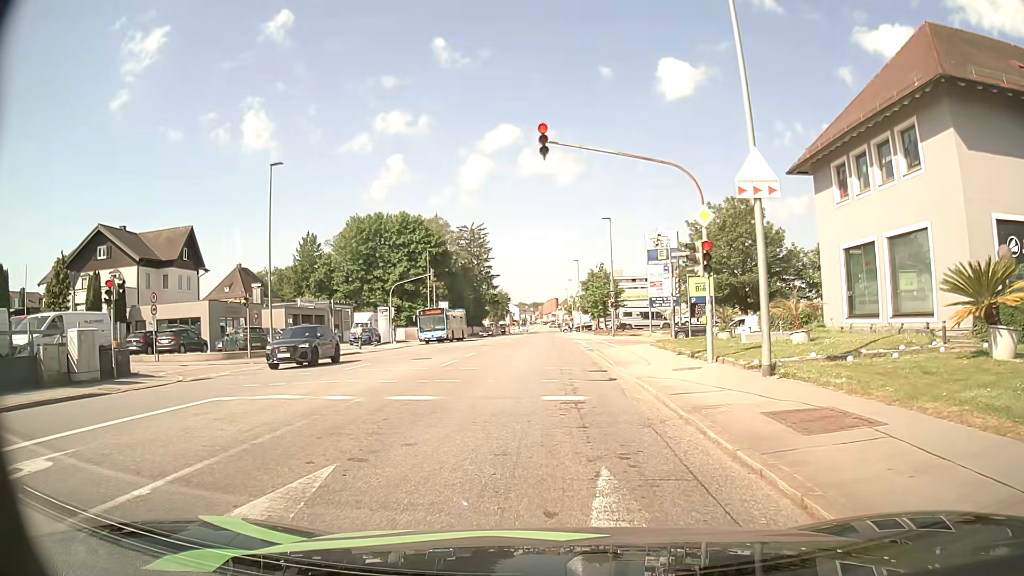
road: tertiary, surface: asphalt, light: Day
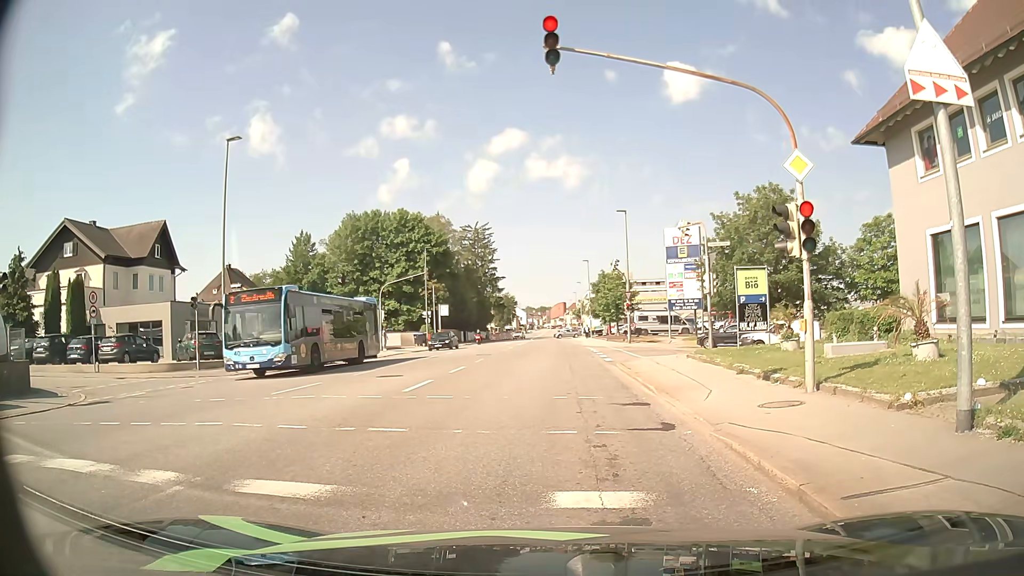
(0.0, +5.8) m; -1°
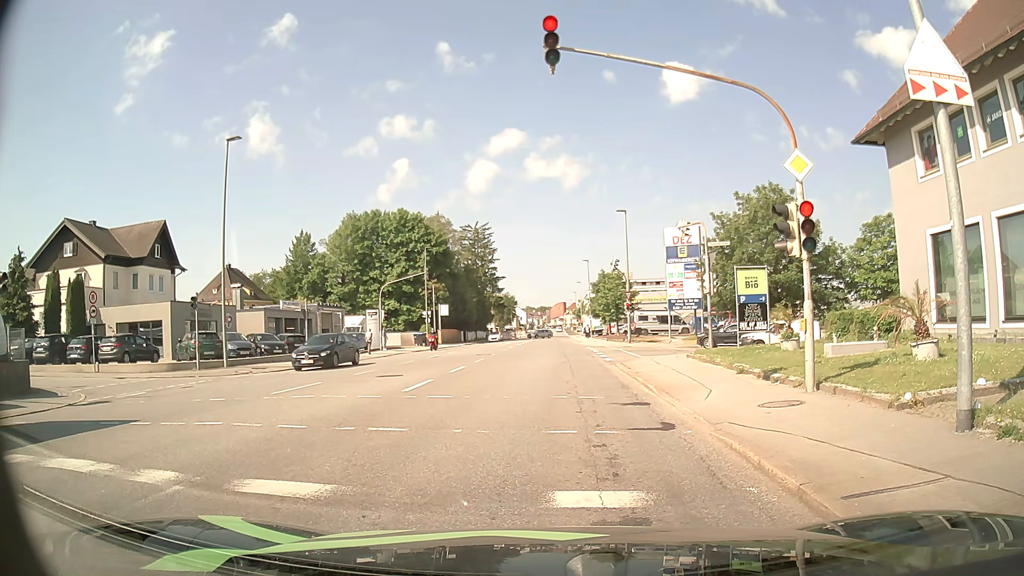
(0.0, +0.1) m; 0°
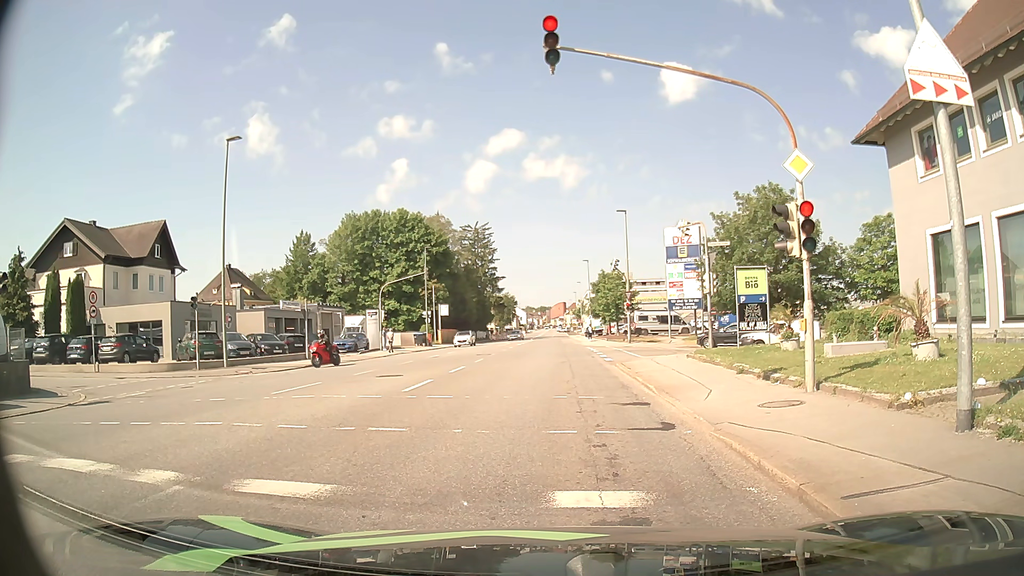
(0.0, 0.0) m; 0°
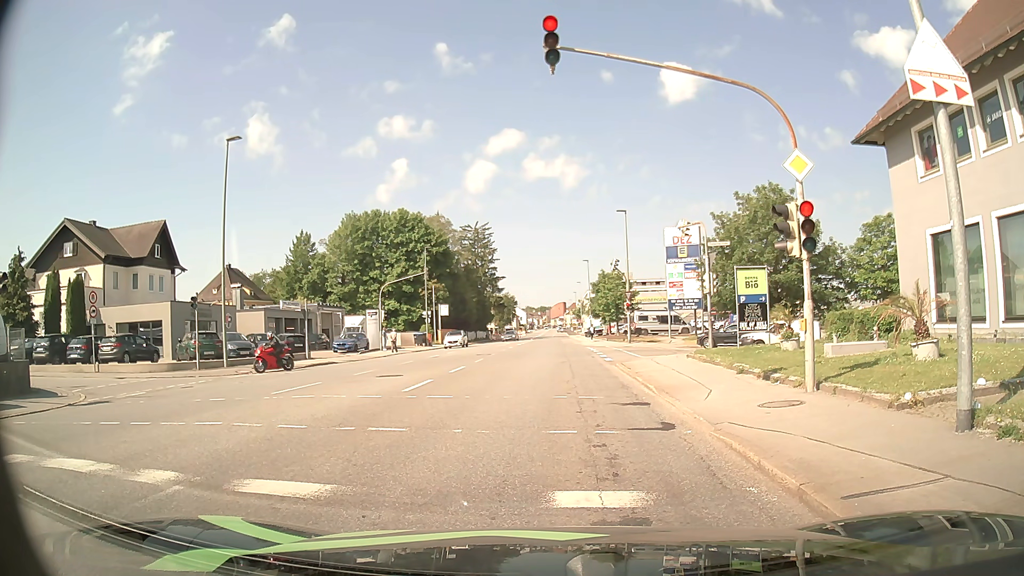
(0.0, 0.0) m; 0°
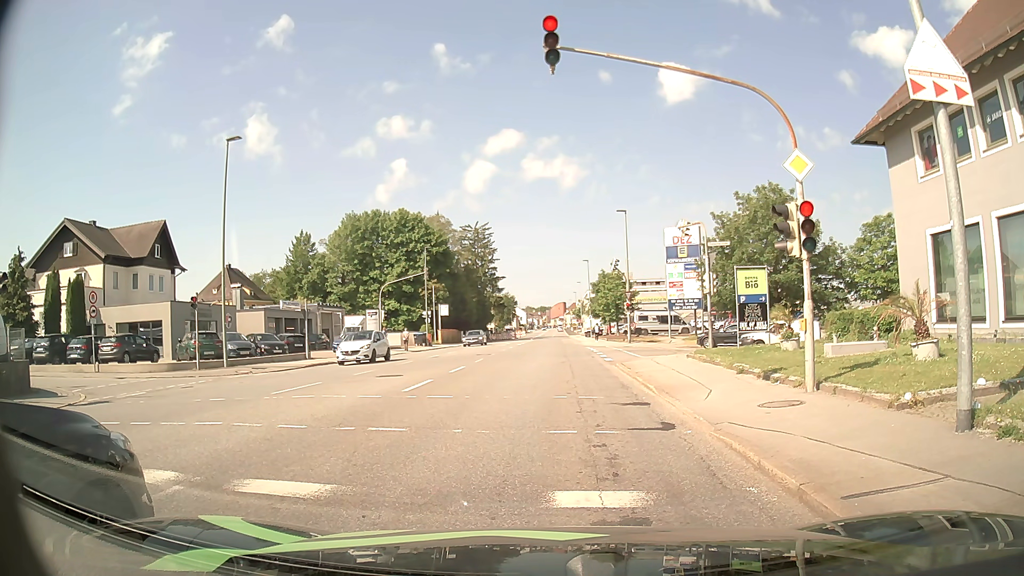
(0.0, 0.0) m; 0°
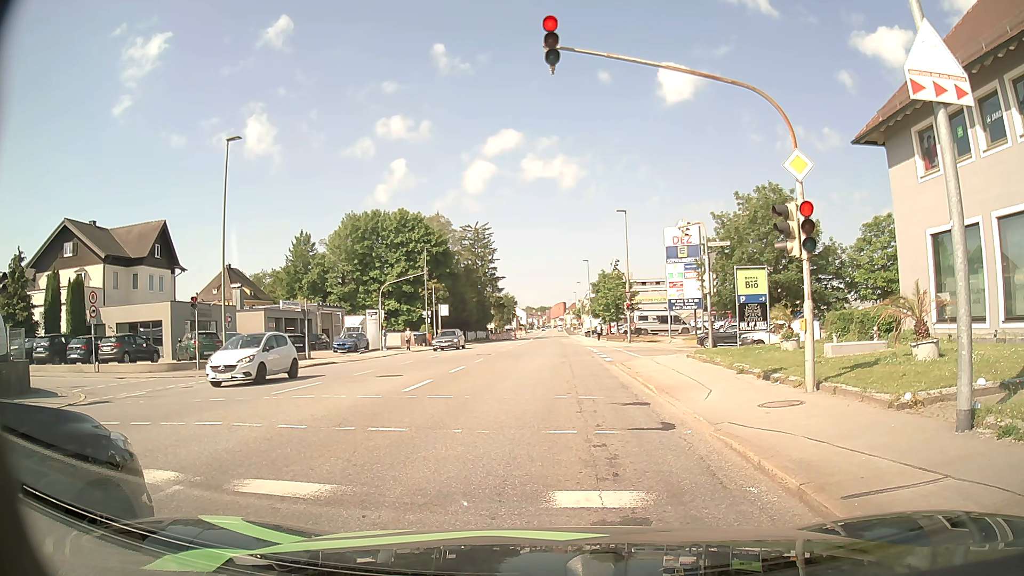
(0.0, 0.0) m; 0°
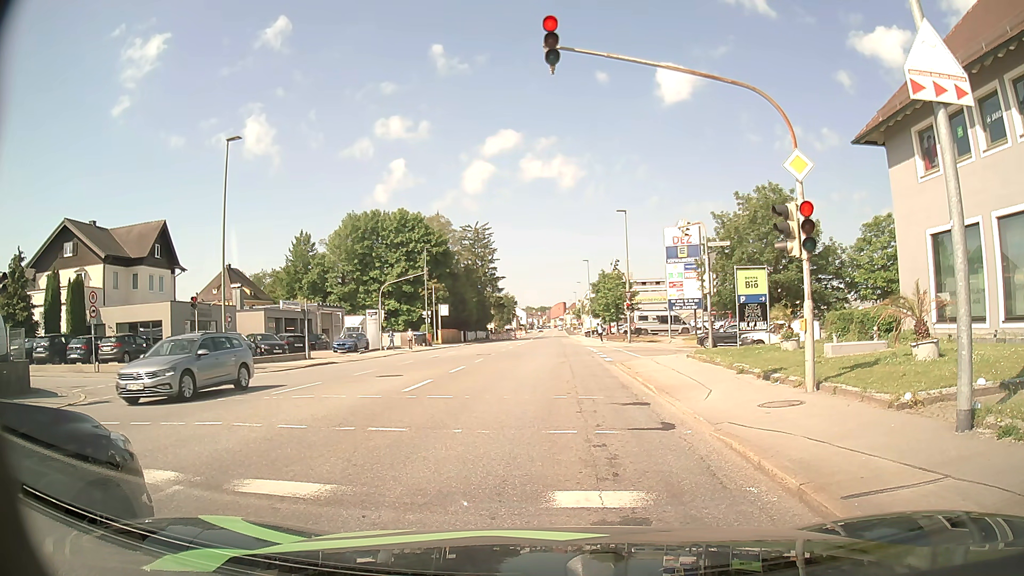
(0.0, 0.0) m; 0°
(0, +10) (0, +20) (+1, +30) (+1, +40) (+1, +50) (+1, +60) (+1, +70) (+2, +80) (+2, +90) (+2, +100) m
